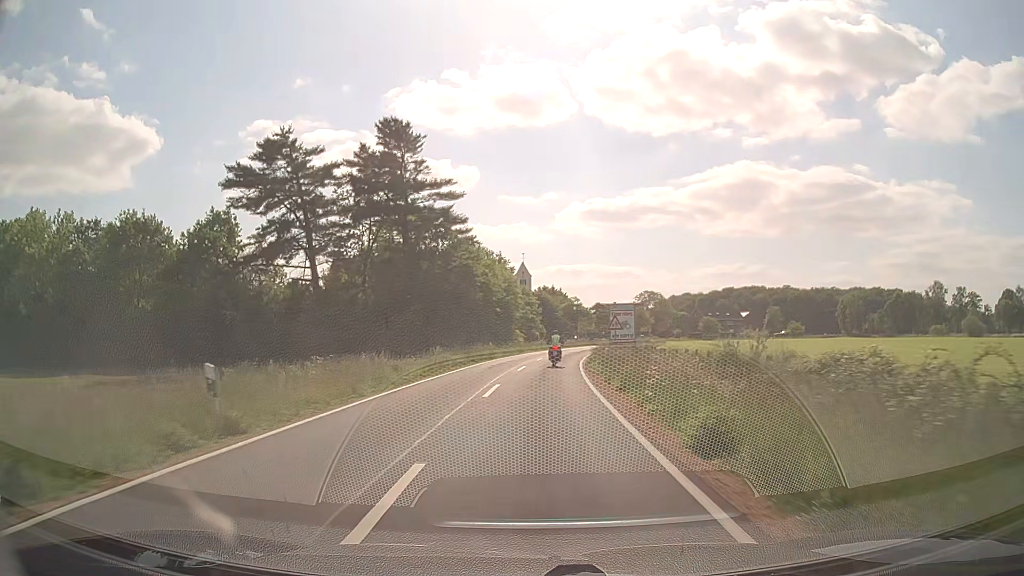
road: secondary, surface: asphalt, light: Day
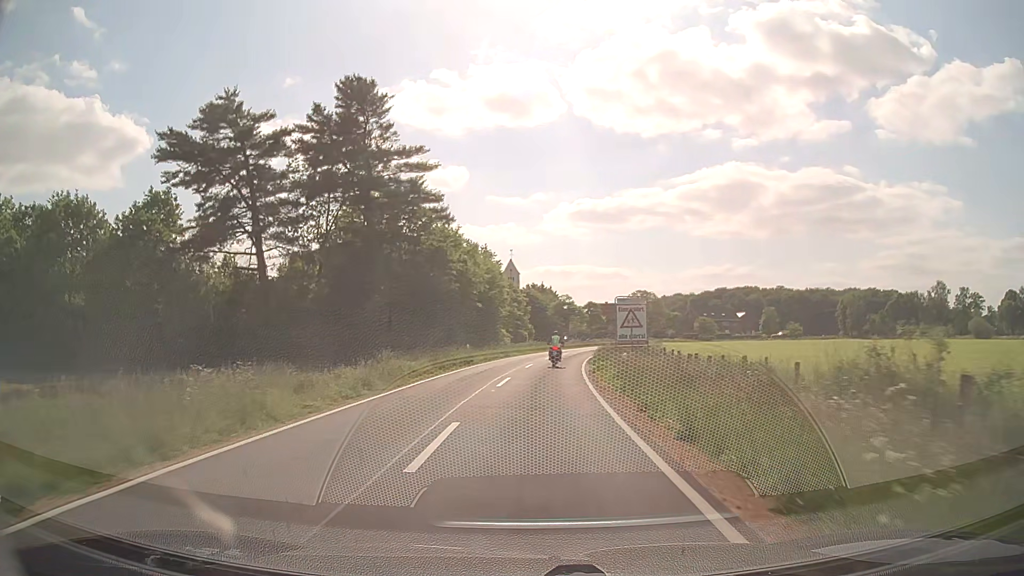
(+0.1, +8.5) m; +1°
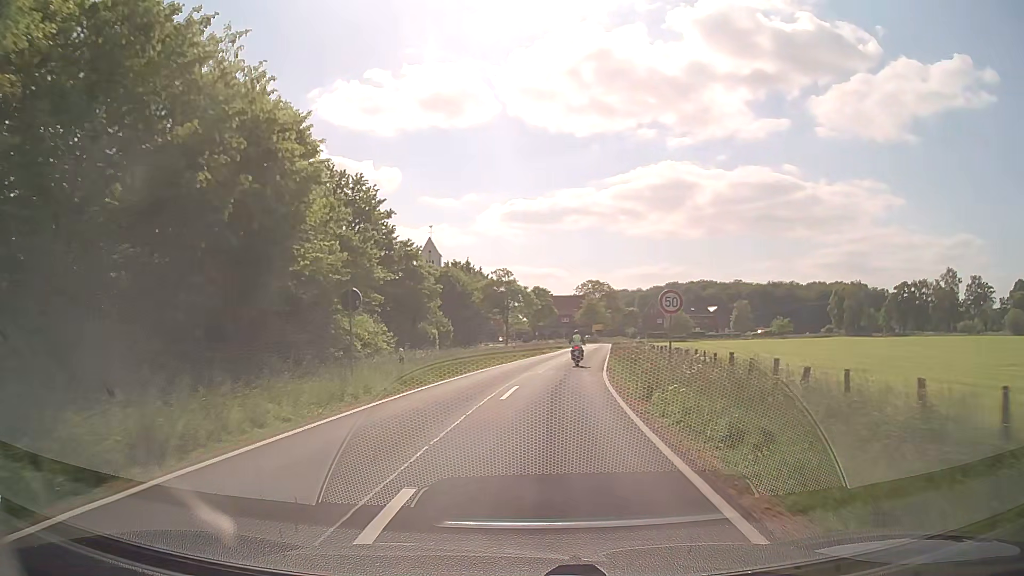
(+1.8, +40.5) m; +5°
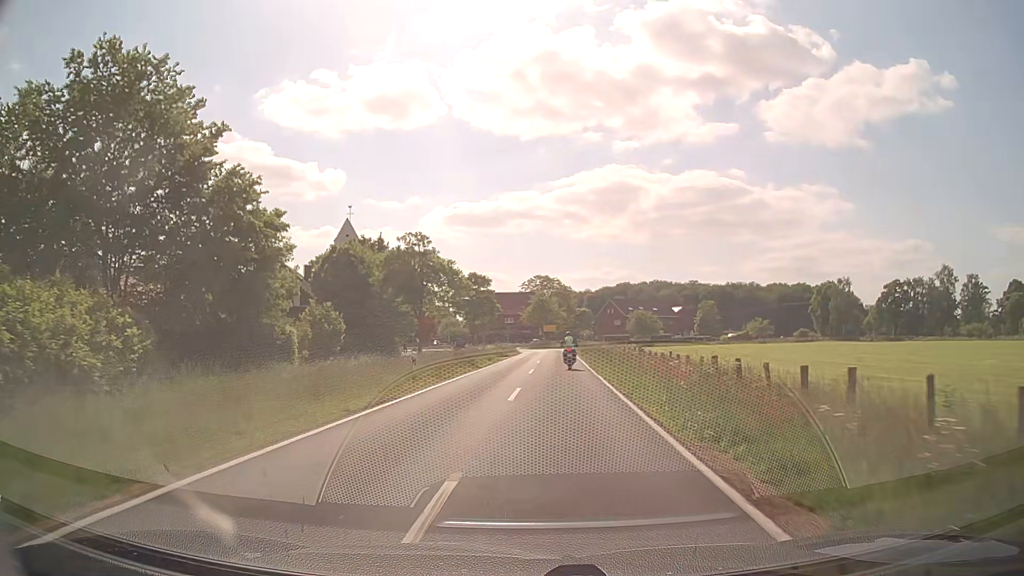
(+1.0, +23.7) m; +5°
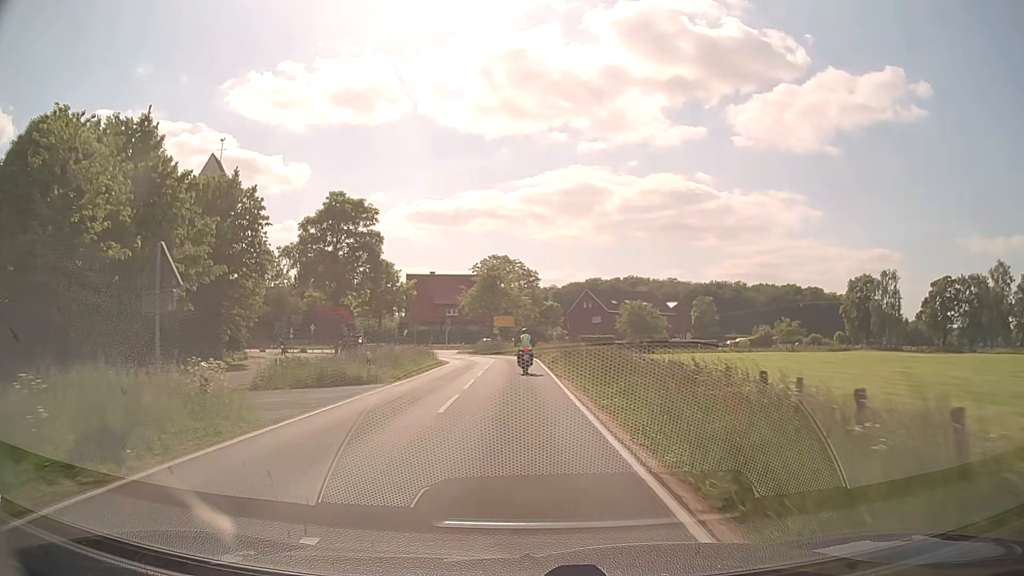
(+2.0, +38.4) m; +4°
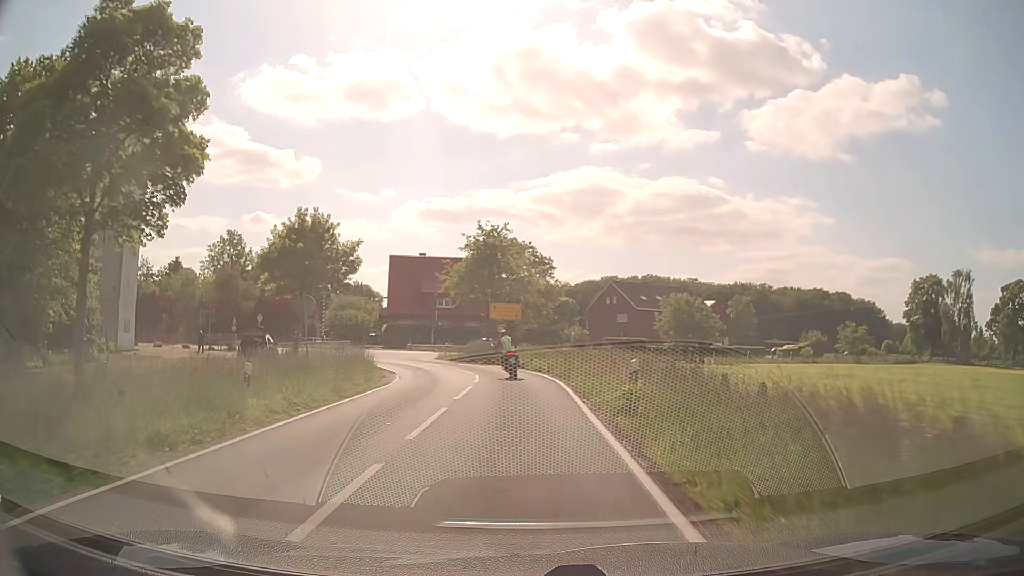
(-0.2, +21.4) m; -1°
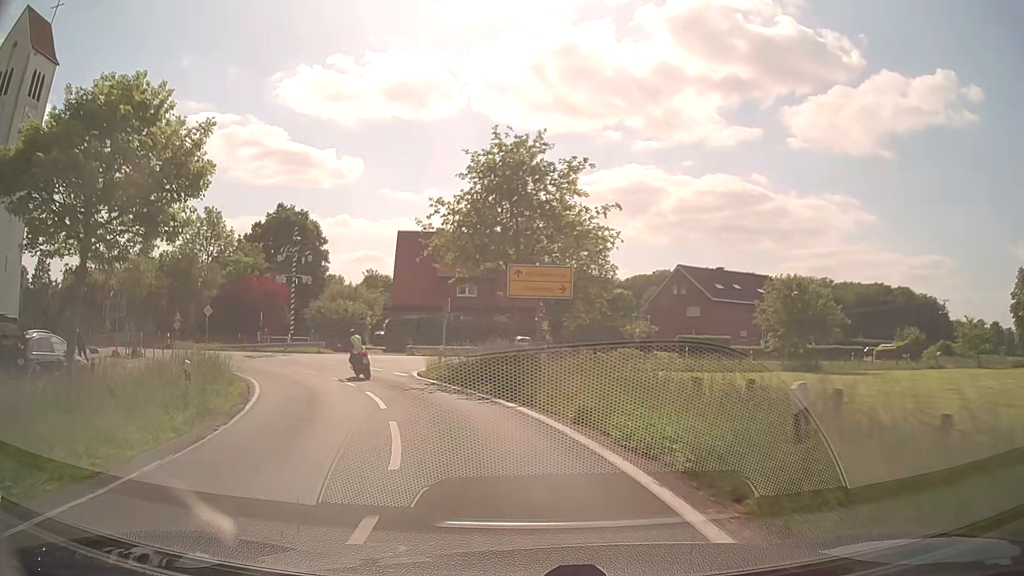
(-0.2, +20.1) m; -3°
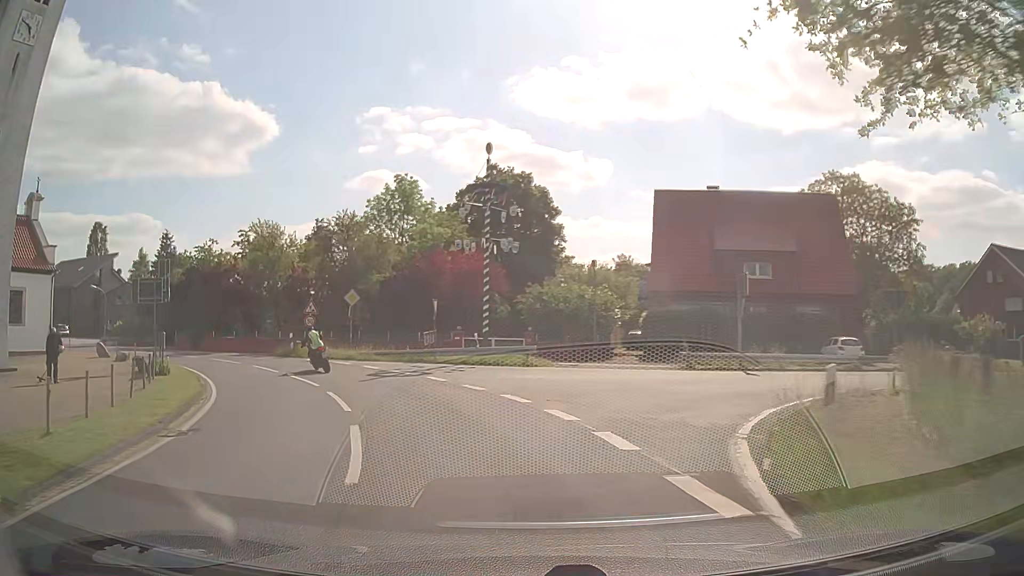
(-3.3, +19.1) m; -21°
(-1, +10) (-4, +19) (-10, +28) (-17, +35) (-26, +39) (-35, +42) (-45, +45) (-55, +47) (-65, +49) (-74, +51) m
